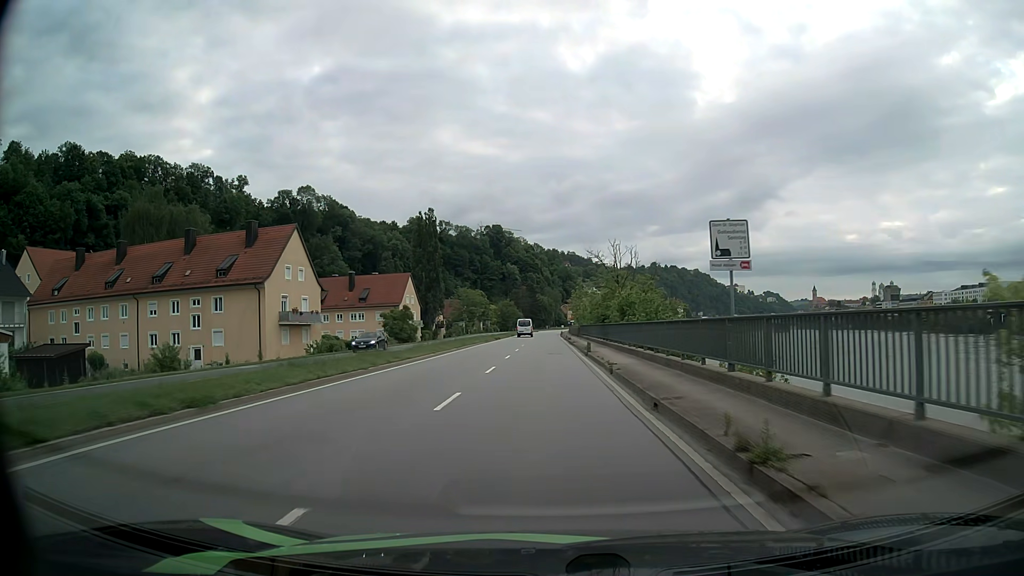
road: primary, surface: asphalt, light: Day
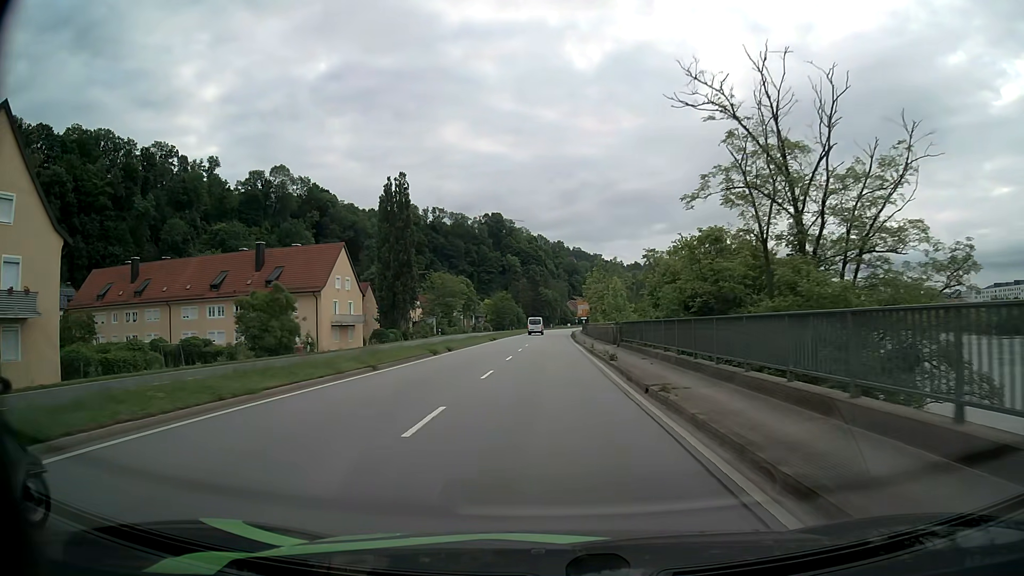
(-0.1, +39.0) m; 0°
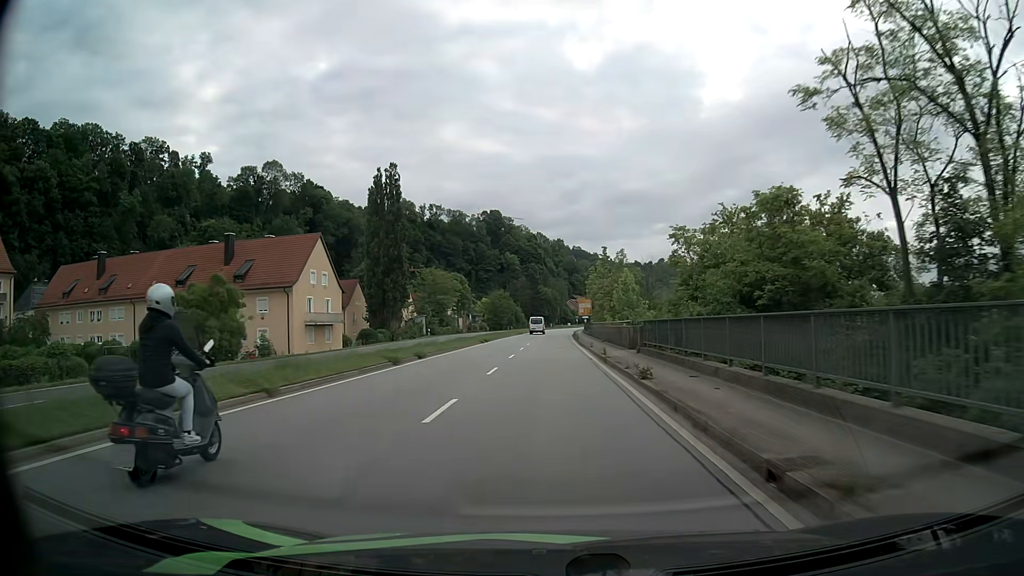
(0.0, +7.7) m; 0°
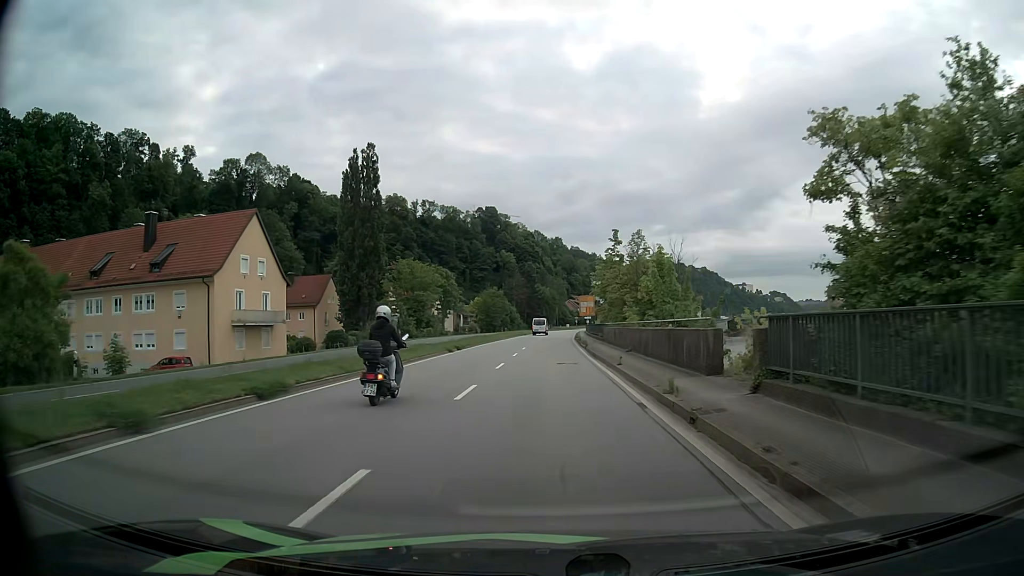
(0.0, +15.0) m; 0°
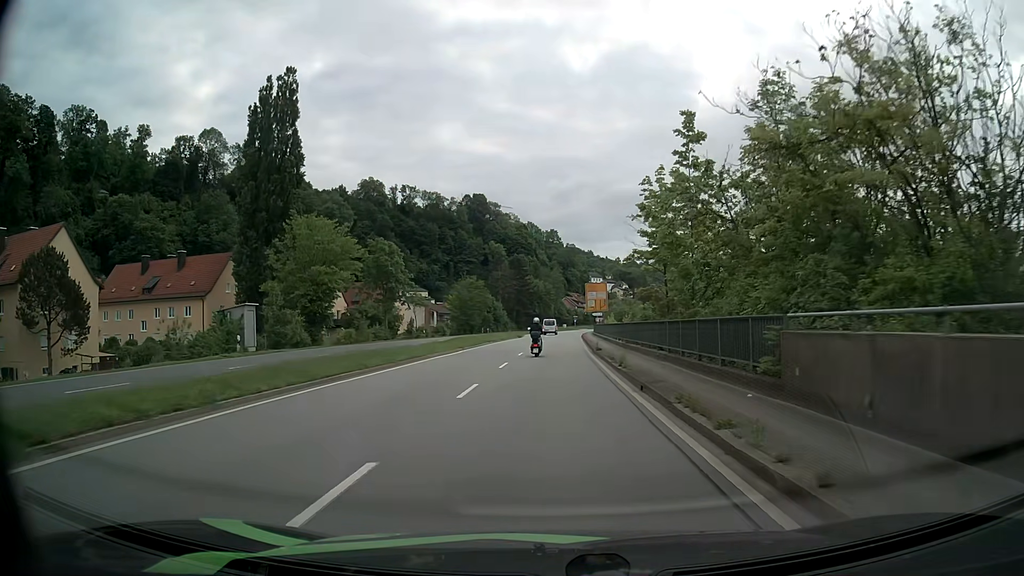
(+0.2, +35.6) m; +1°
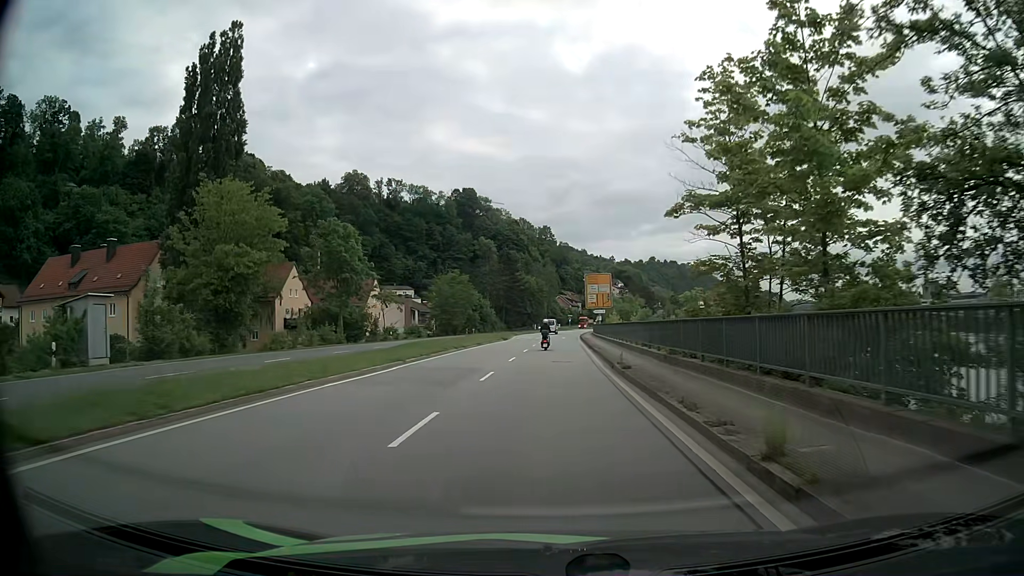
(+0.1, +14.1) m; 0°
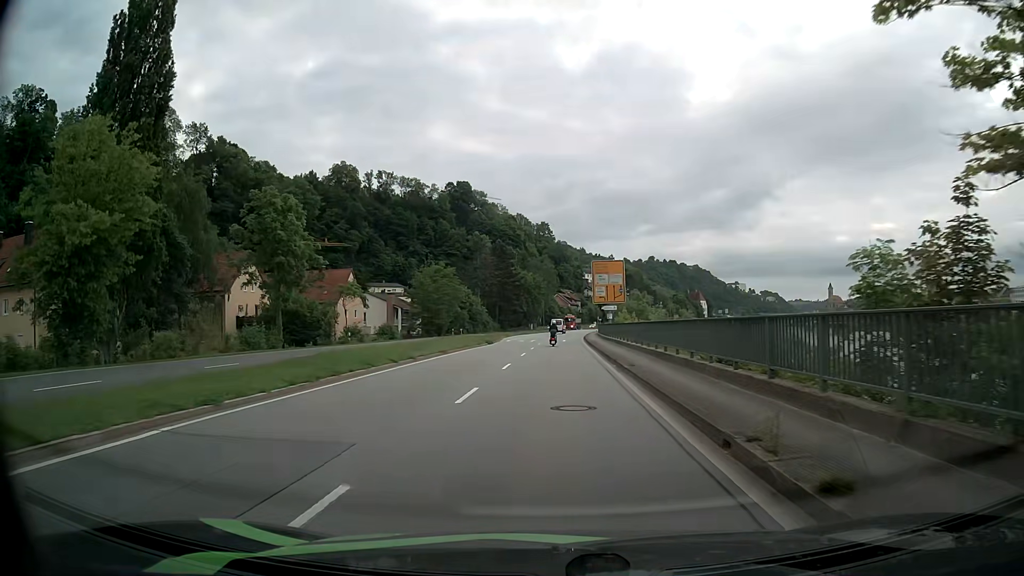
(+0.1, +13.9) m; 0°
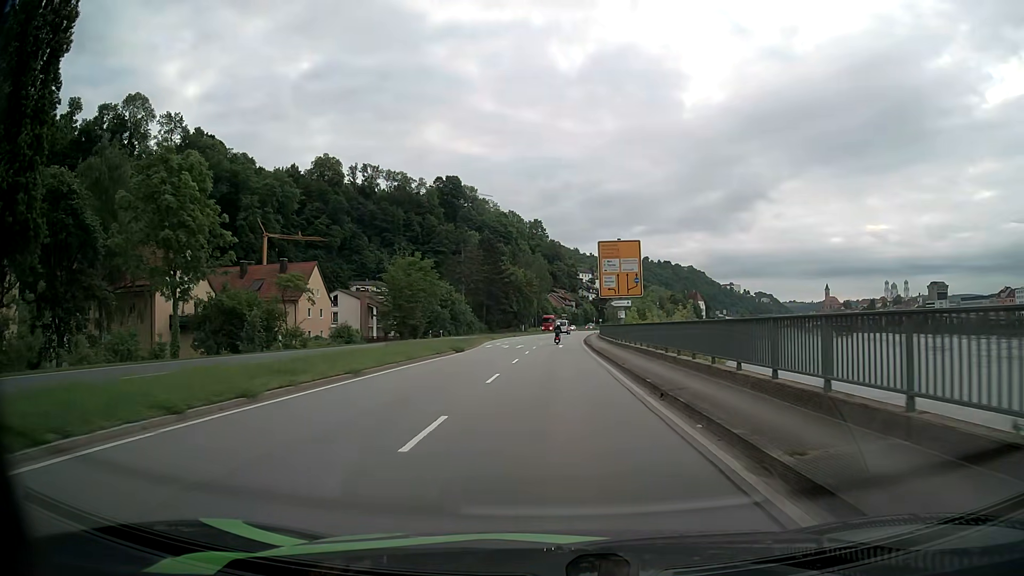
(+0.1, +13.5) m; 0°
(0, +10) (0, +20) (+1, +30) (+1, +40) (+1, +50) (+2, +60) (+2, +70) (+3, +80) (+4, +90) (+5, +100) m
